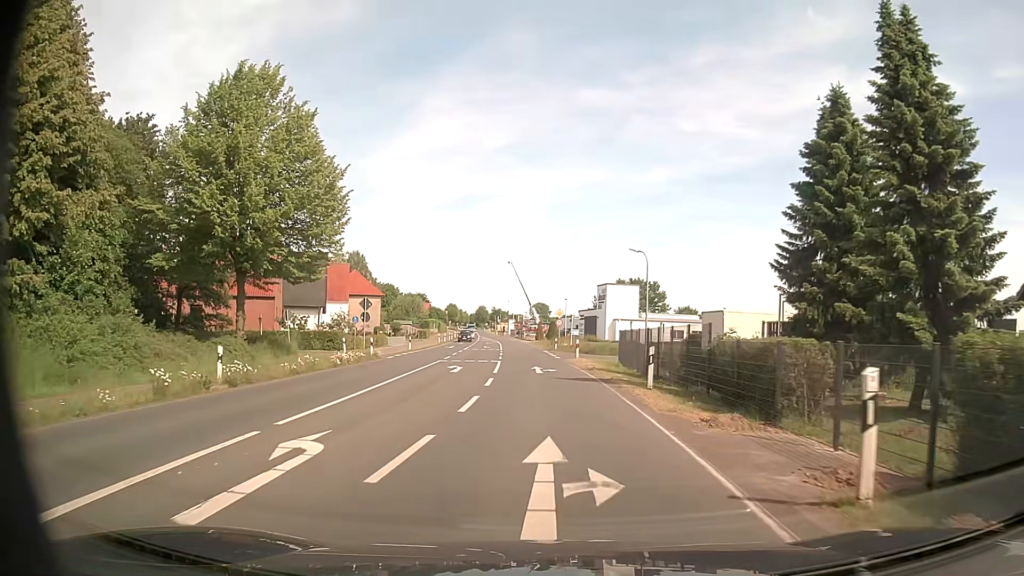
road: secondary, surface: asphalt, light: Day
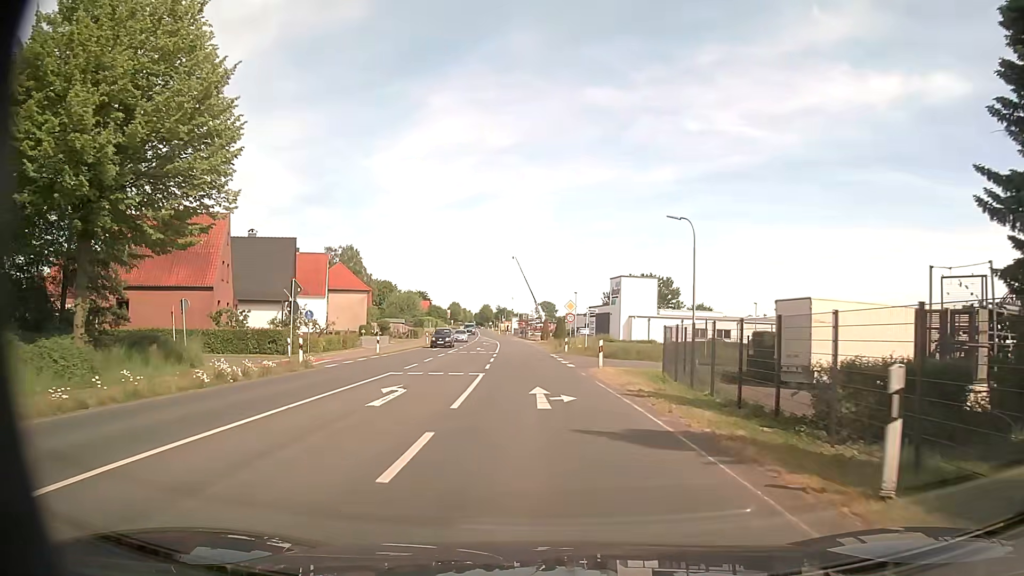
(-0.1, +12.2) m; -1°
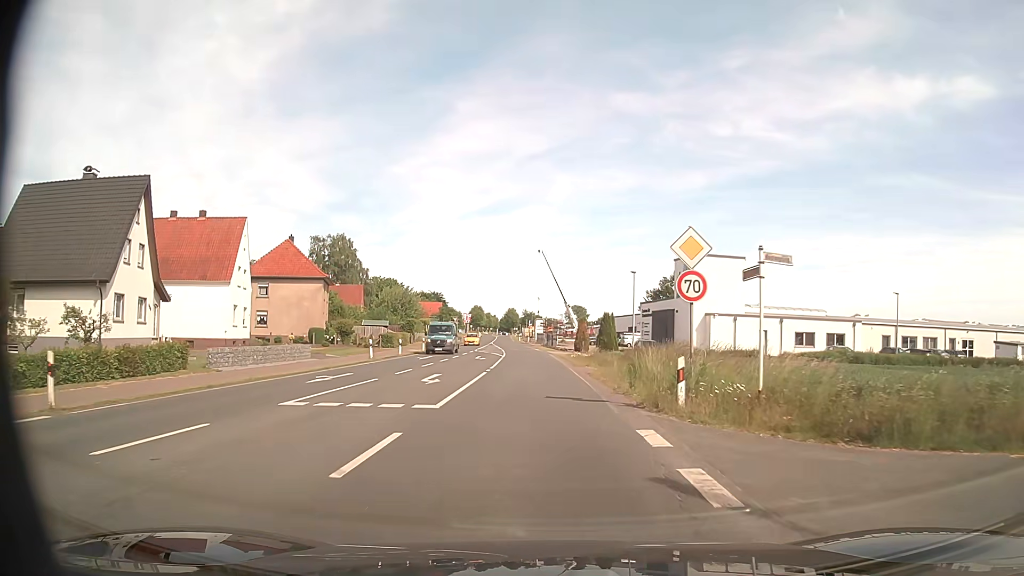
(-0.4, +31.1) m; -2°
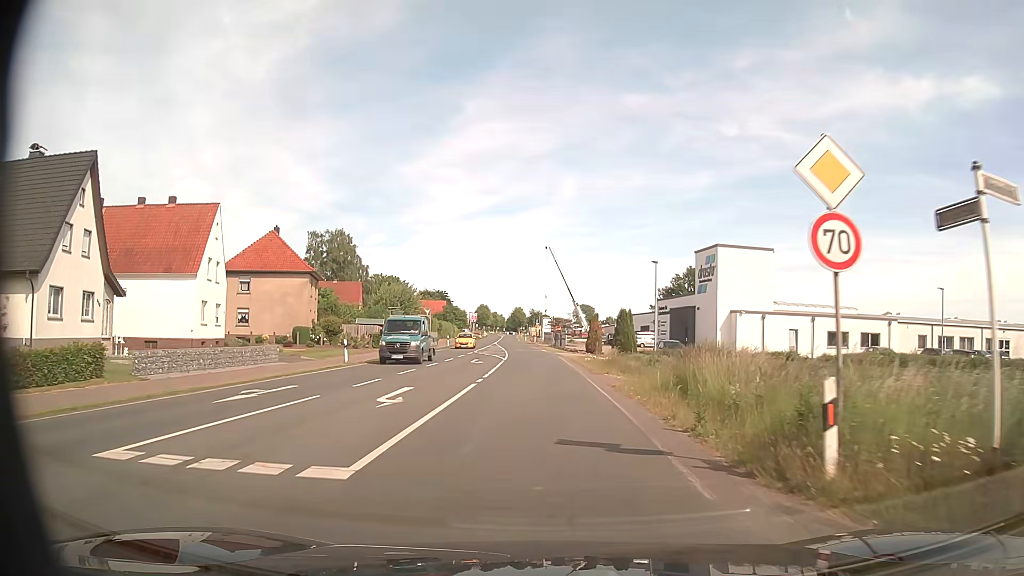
(-0.1, +6.3) m; -1°
(0, +10) (0, +20) (0, +30) (-1, +40) (-1, +50) (-2, +60) (-3, +70) (-4, +80) (-5, +90) (-6, +100) m
